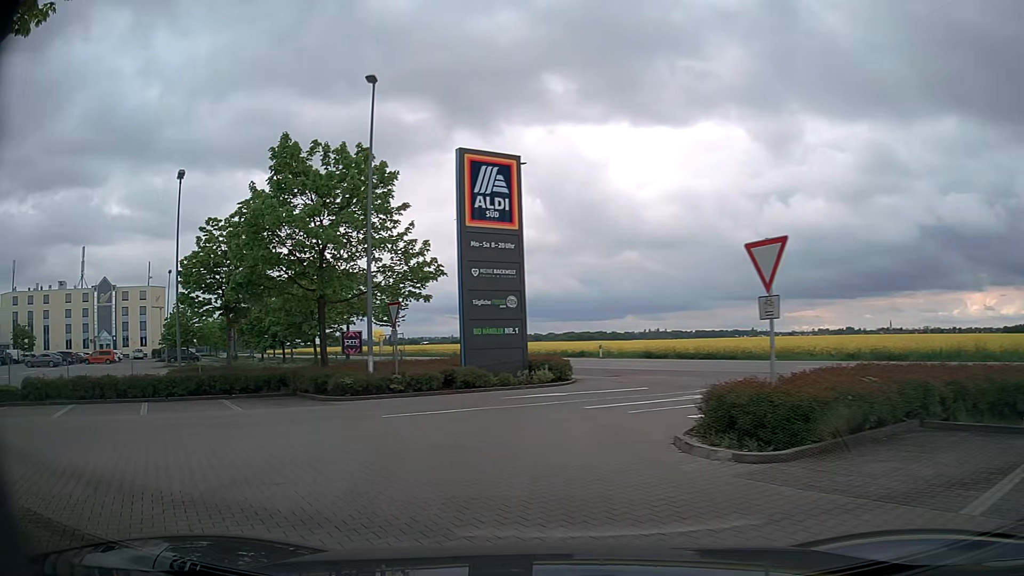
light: Day
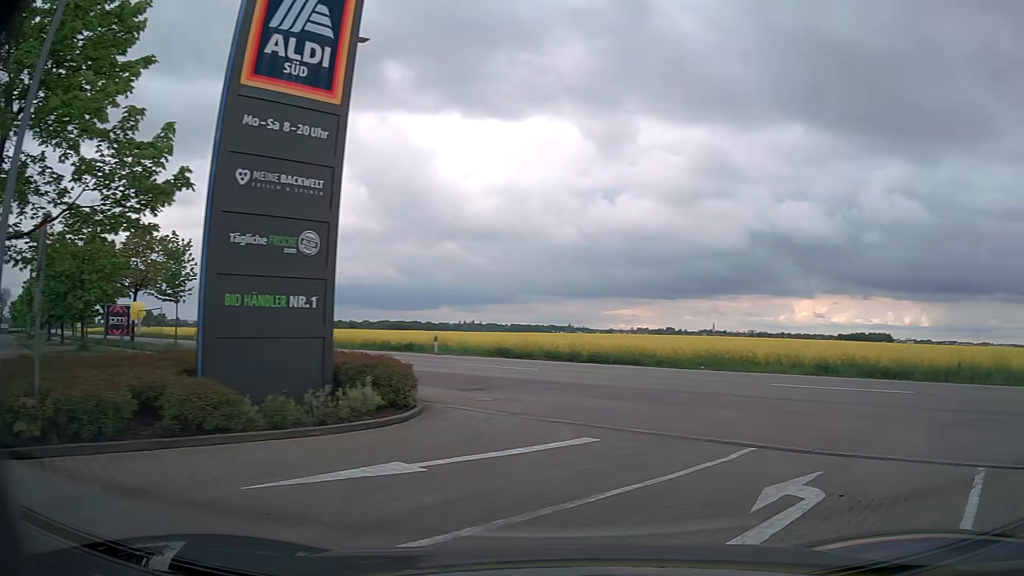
(-1.0, +11.3) m; +13°
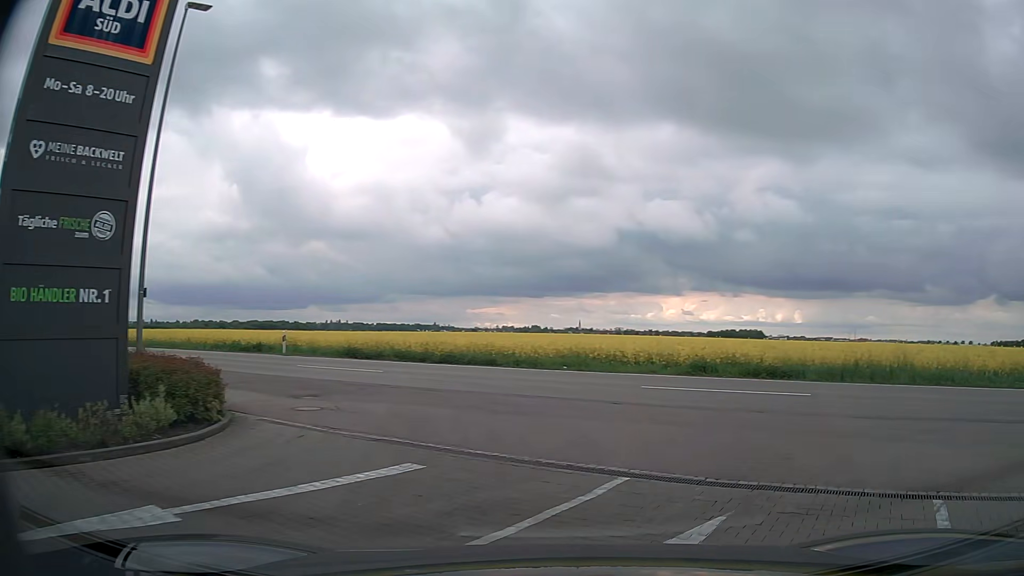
(+0.2, +2.0) m; +10°
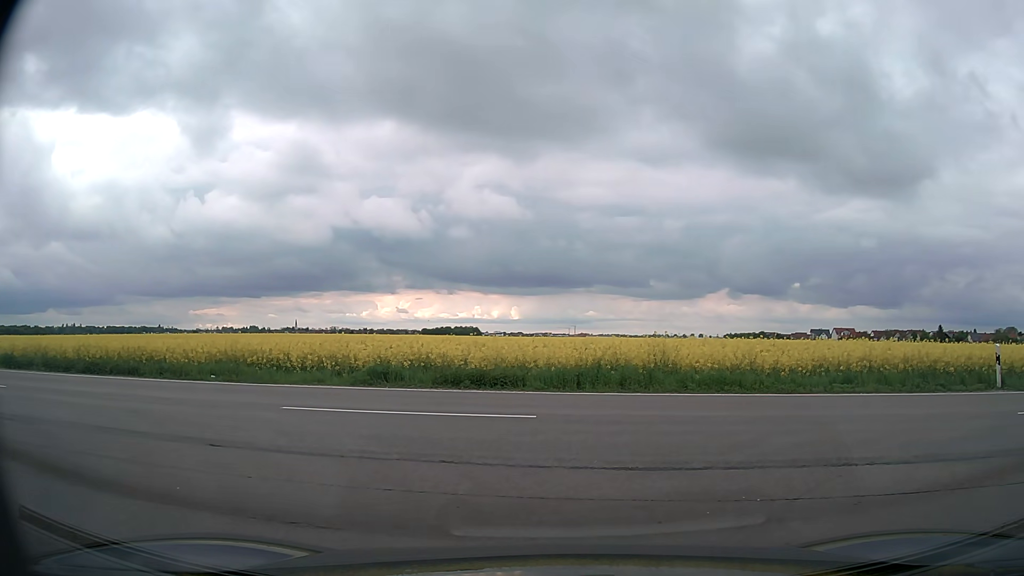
(+1.2, +4.9) m; +27°
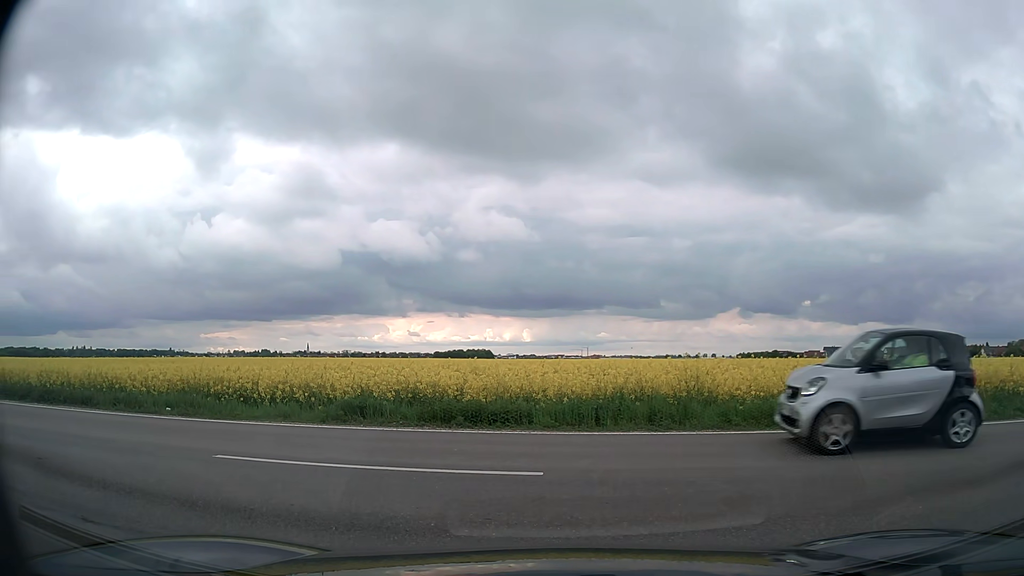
(-0.1, +2.6) m; 0°
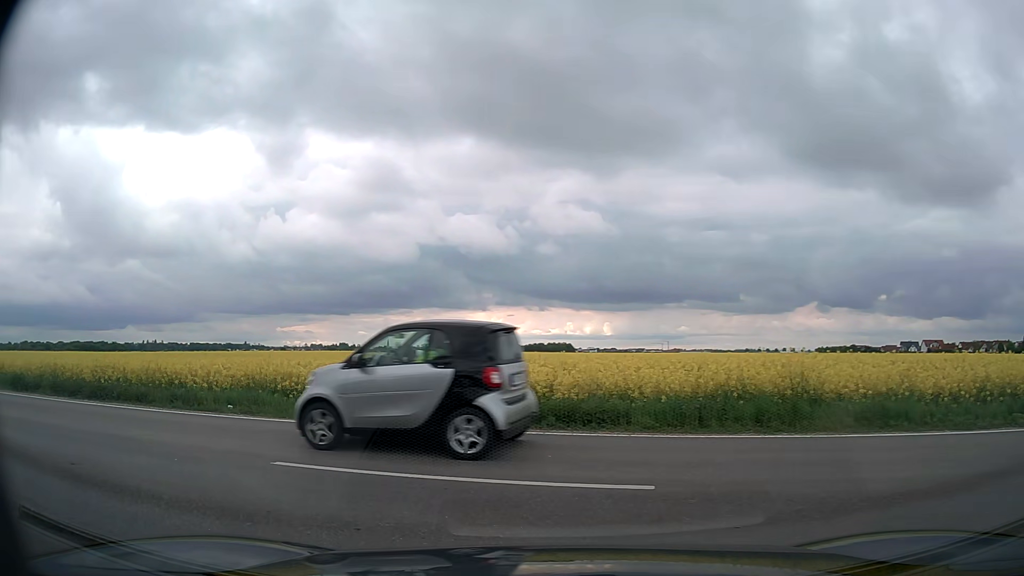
(-0.1, +1.1) m; -8°
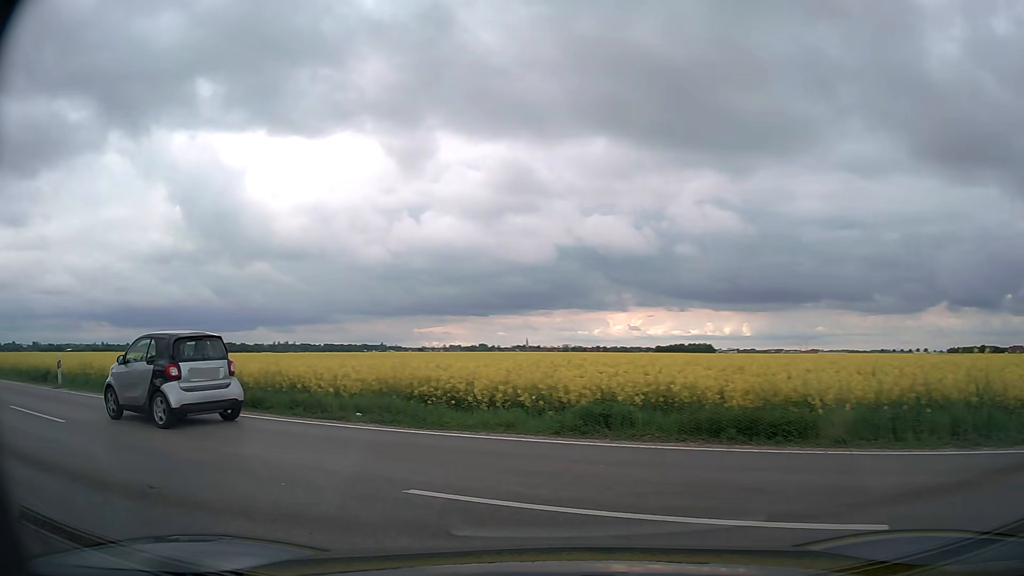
(-0.1, +1.5) m; -11°
